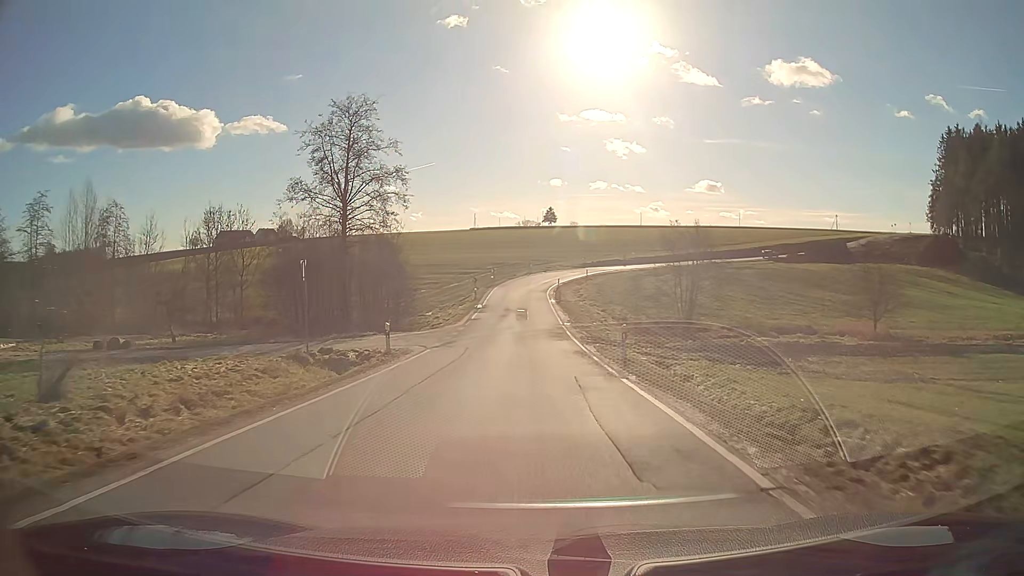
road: secondary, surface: asphalt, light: Day
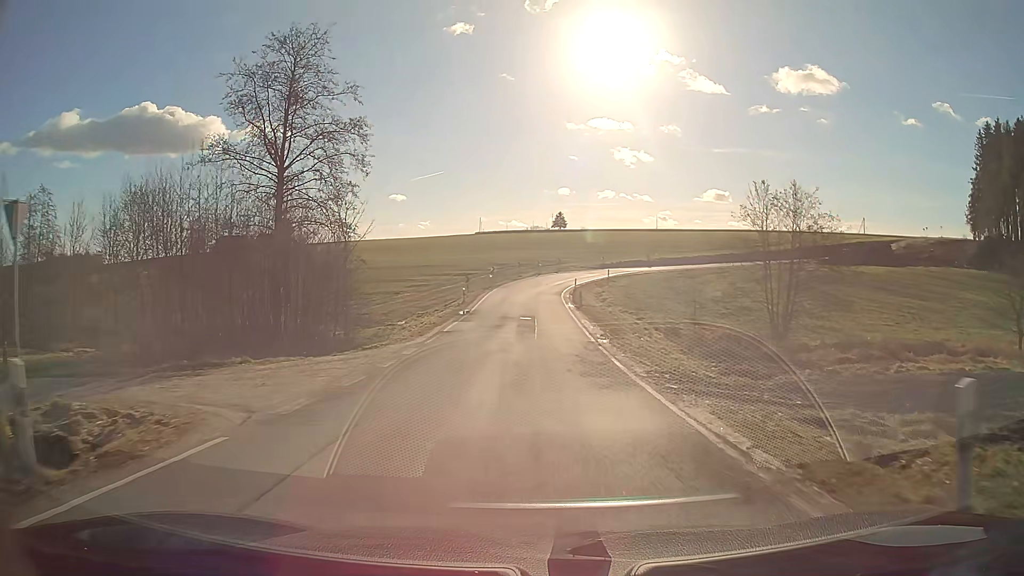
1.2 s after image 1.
(-0.1, +16.0) m; -1°
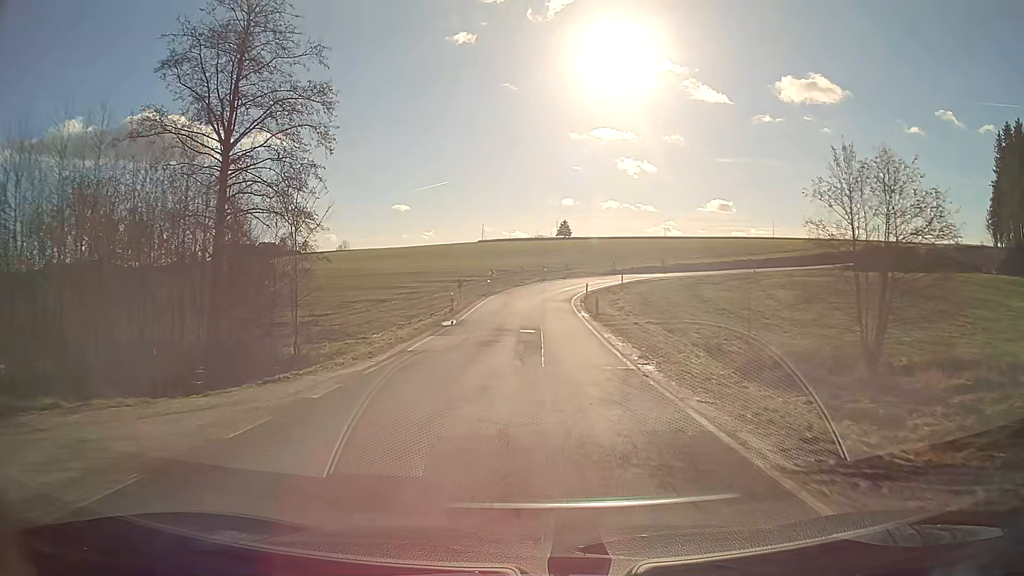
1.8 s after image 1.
(0.0, +8.0) m; 0°
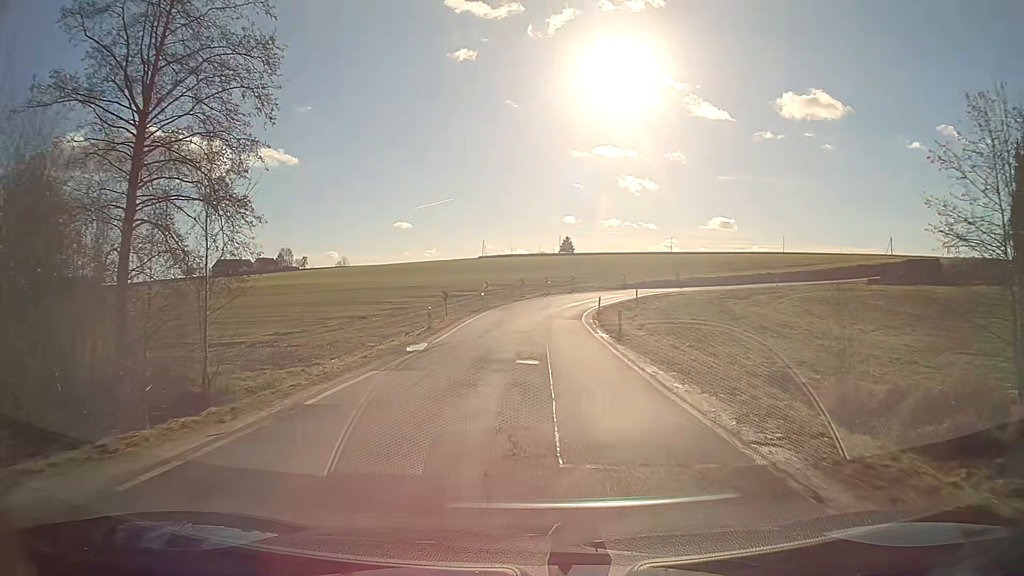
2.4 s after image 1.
(0.0, +8.0) m; 0°
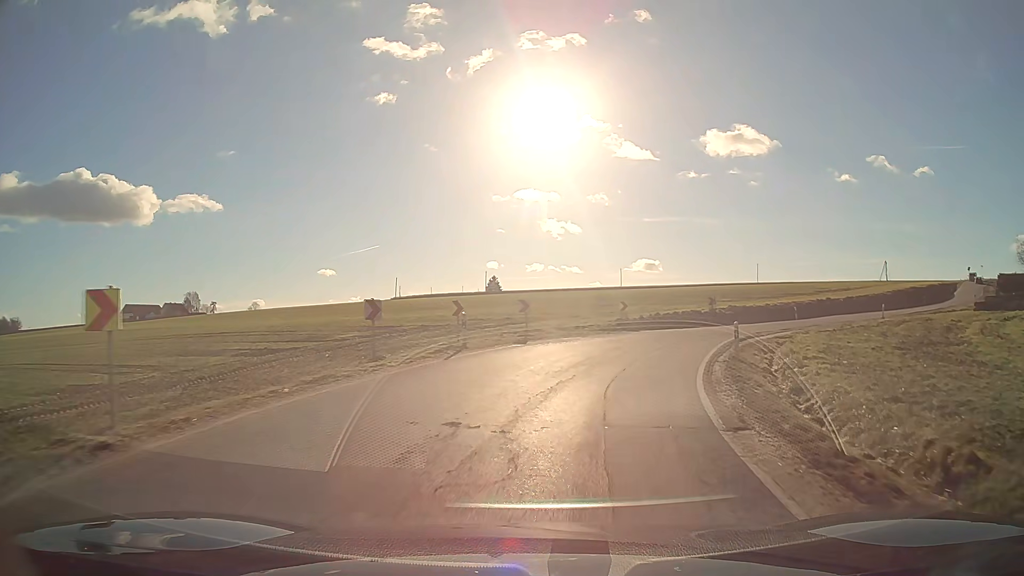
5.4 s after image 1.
(+1.6, +38.9) m; +9°
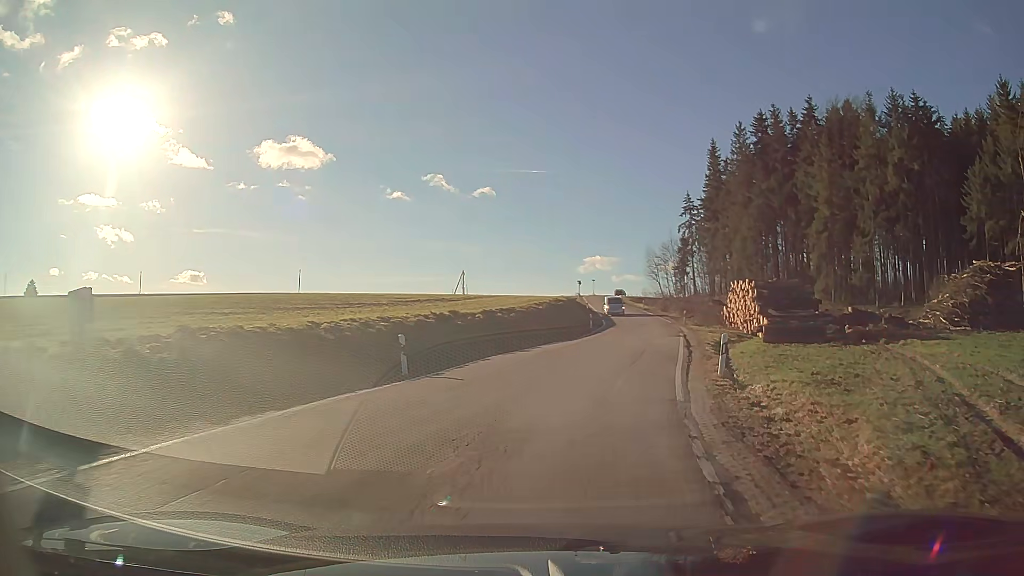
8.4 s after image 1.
(+11.0, +32.1) m; +39°
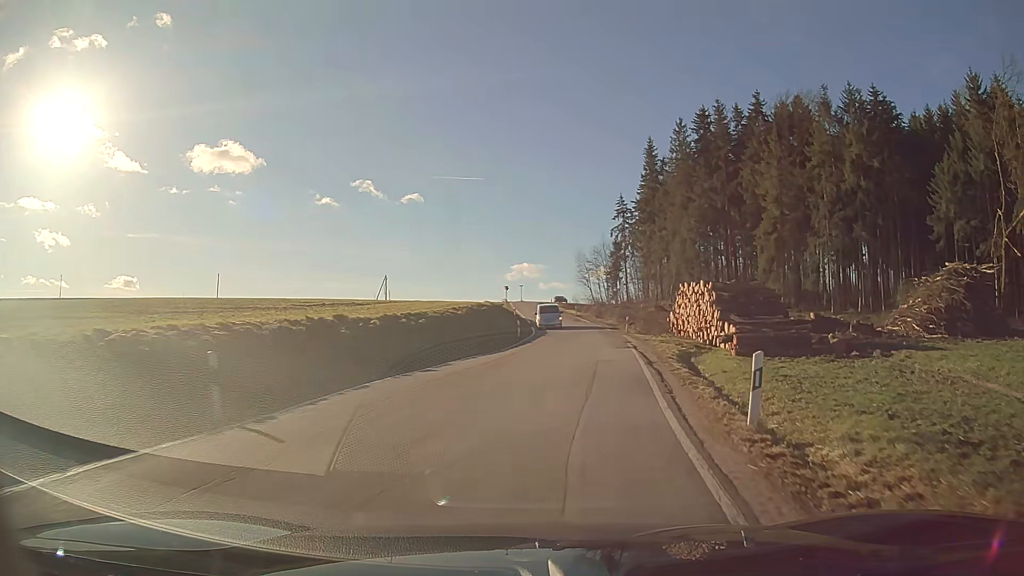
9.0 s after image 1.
(+0.3, +6.5) m; +5°
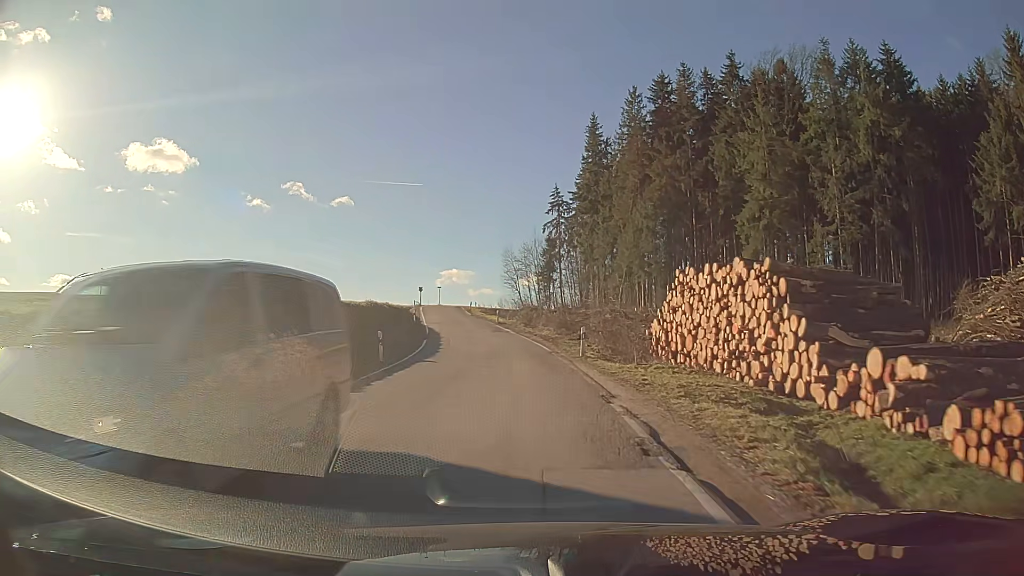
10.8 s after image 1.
(+1.1, +20.3) m; +4°
(0, +10) (0, +20) (-1, +30) (-2, +40) (-4, +50) (-6, +60) (-7, +69) (-9, +79) (-10, +89) (-11, +99) m
